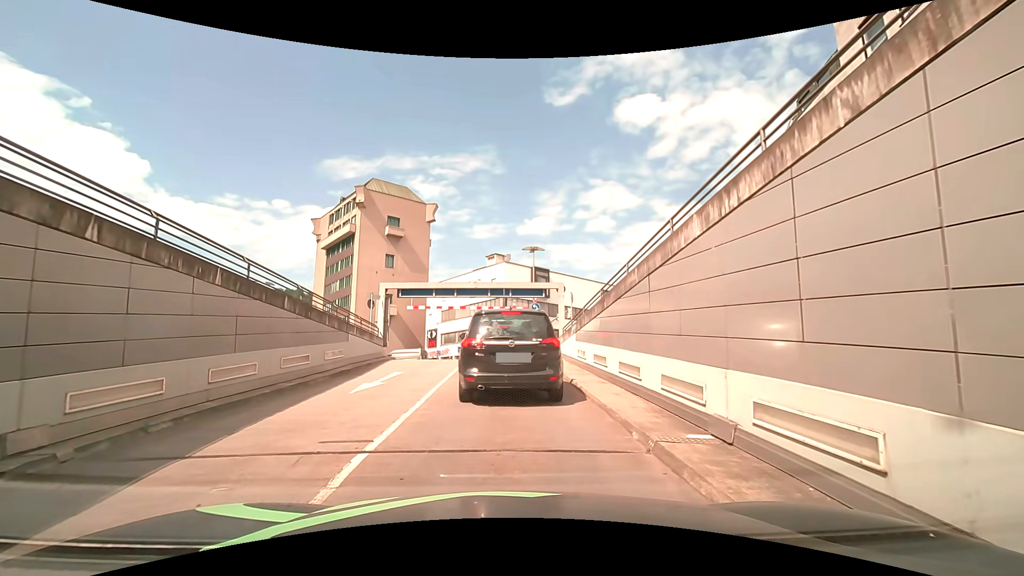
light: Day
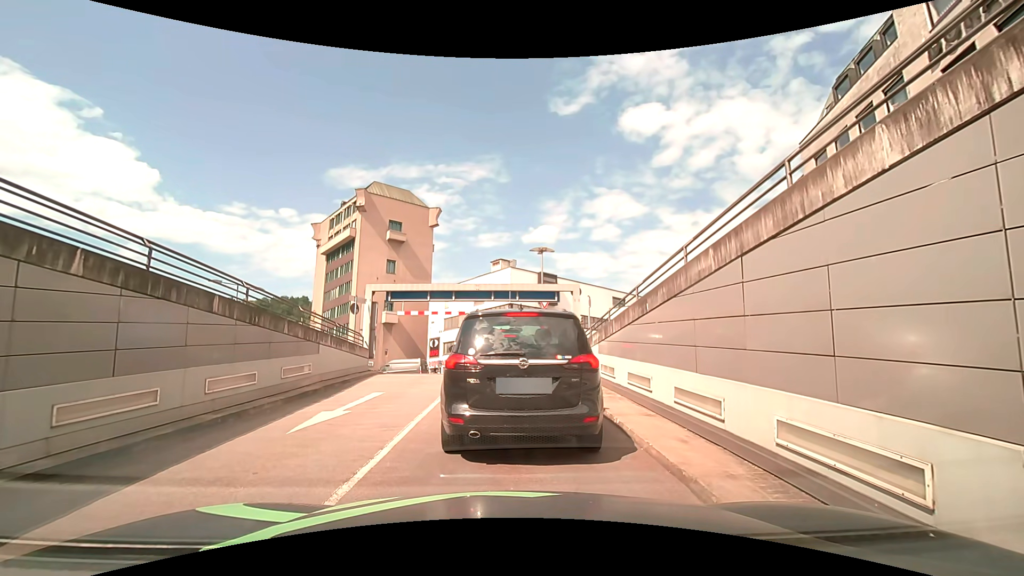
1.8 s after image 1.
(0.0, +2.8) m; +1°
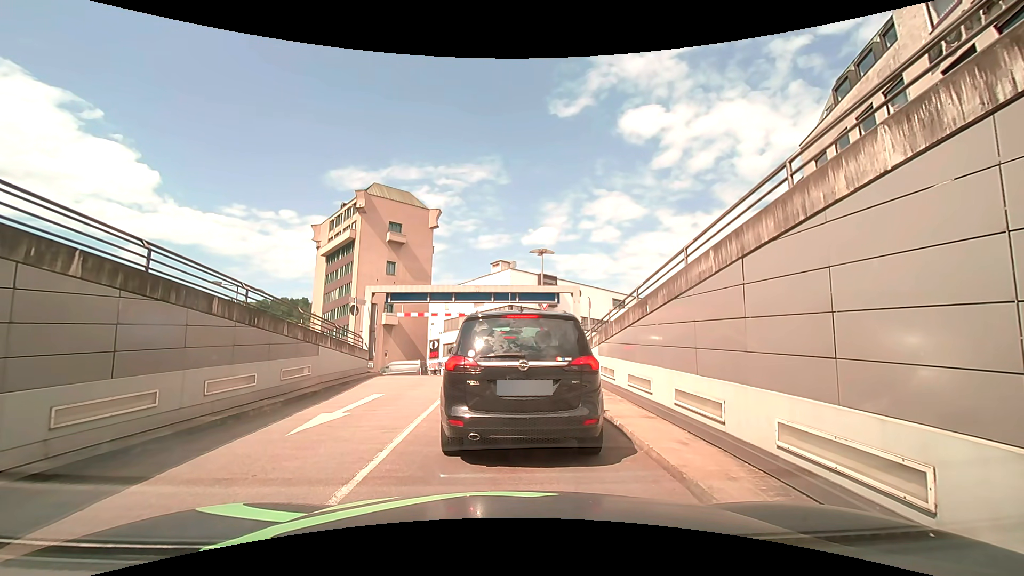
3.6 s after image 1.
(0.0, +0.3) m; 0°
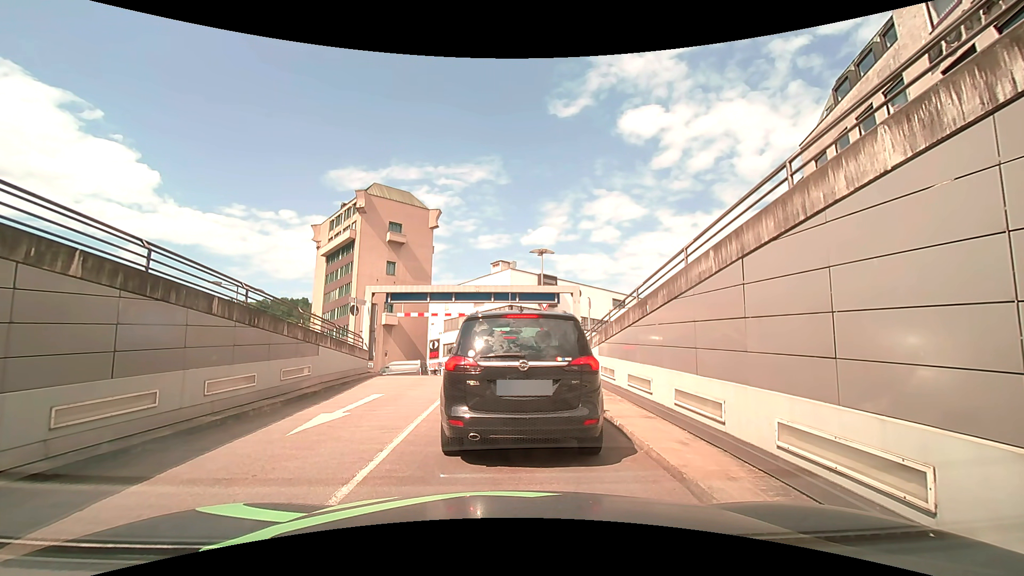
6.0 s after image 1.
(0.0, 0.0) m; 0°
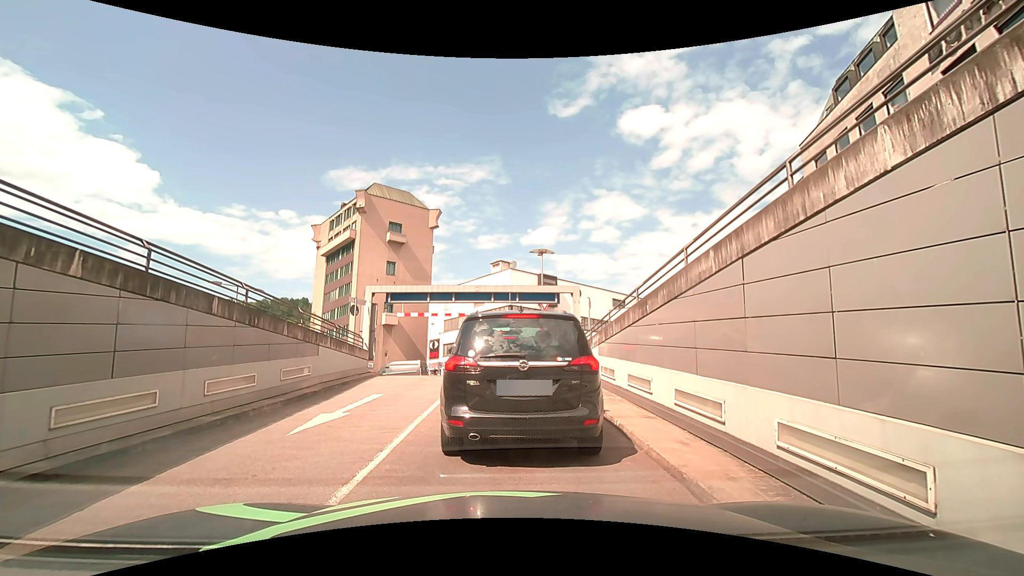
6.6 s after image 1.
(0.0, 0.0) m; 0°
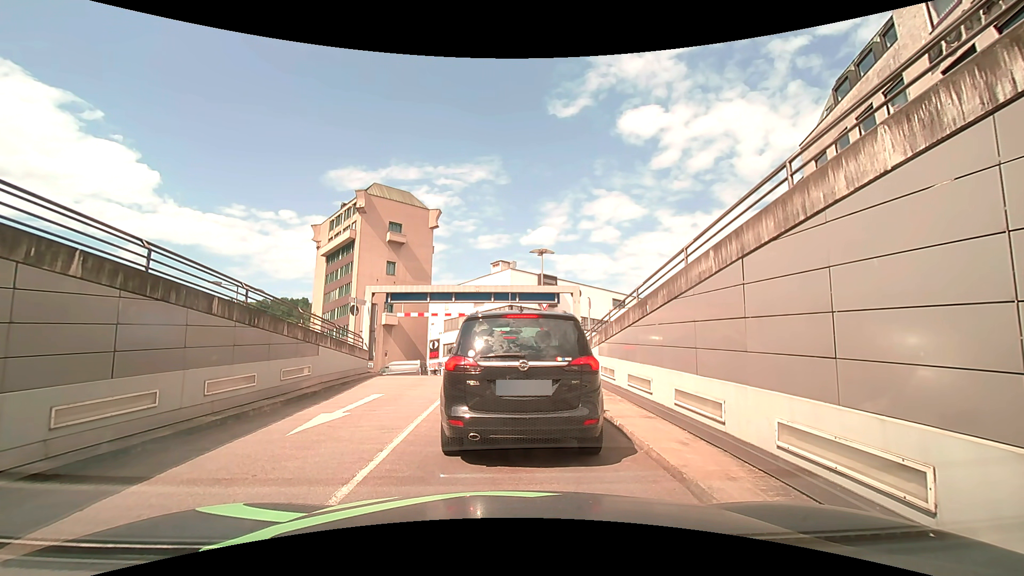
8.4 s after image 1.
(0.0, 0.0) m; 0°
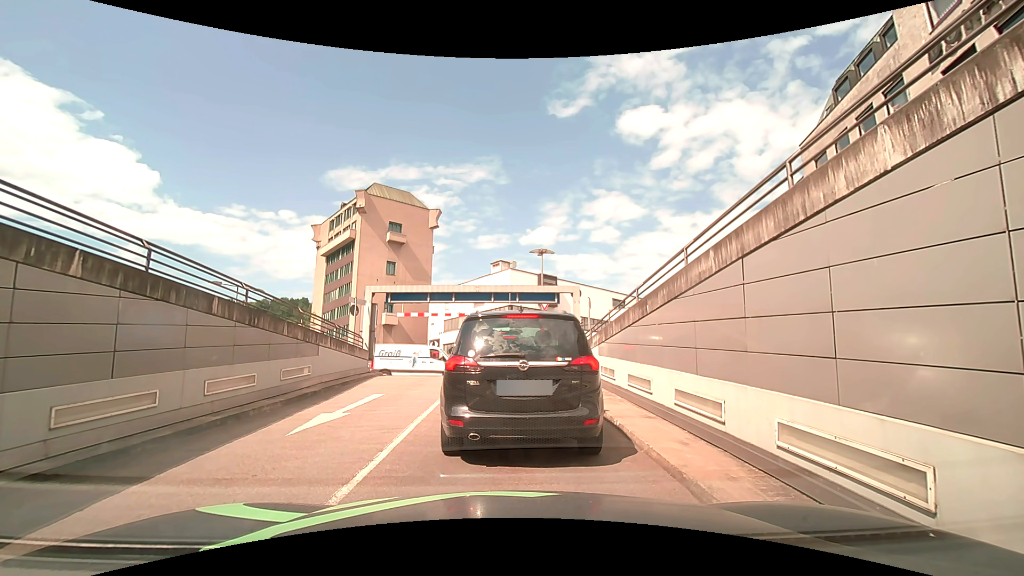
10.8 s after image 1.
(0.0, 0.0) m; 0°
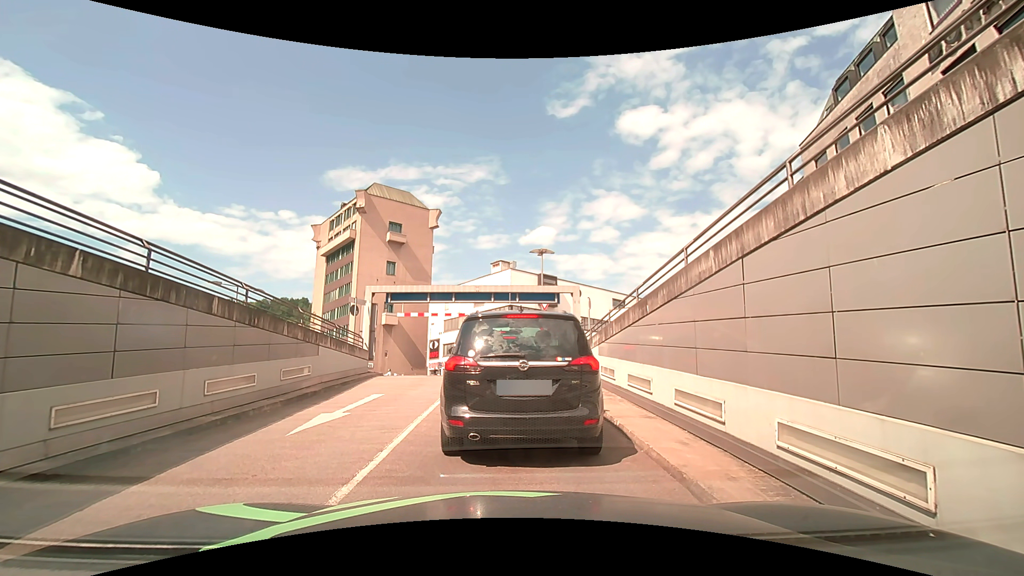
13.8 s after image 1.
(0.0, 0.0) m; 0°
